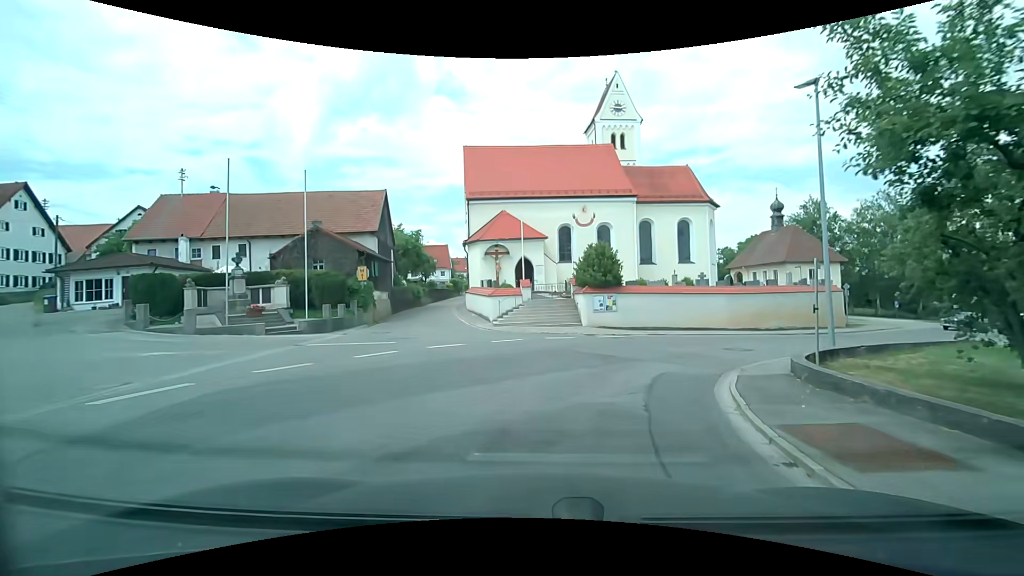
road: secondary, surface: asphalt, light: Day
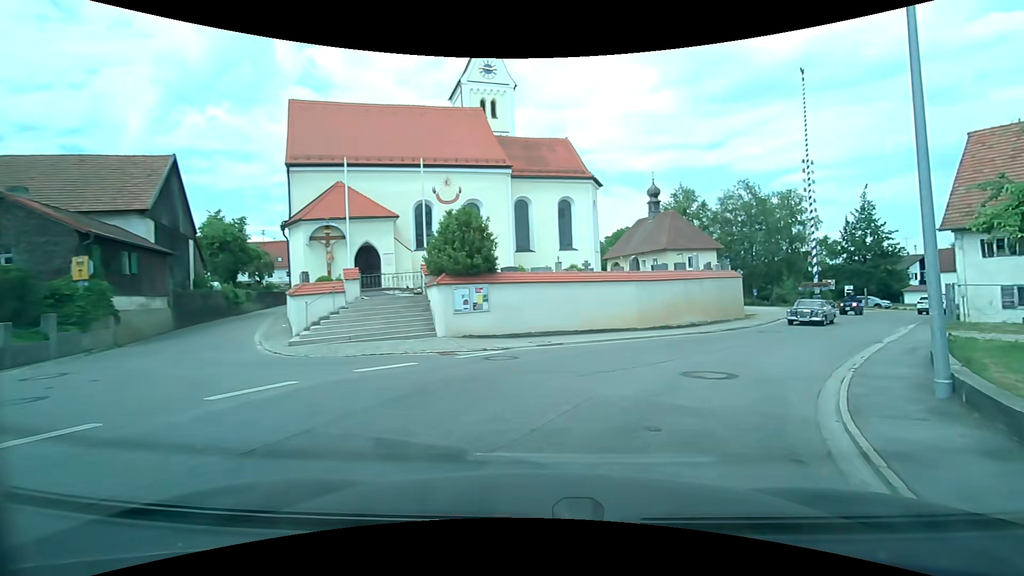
(+1.0, +9.3) m; +14°
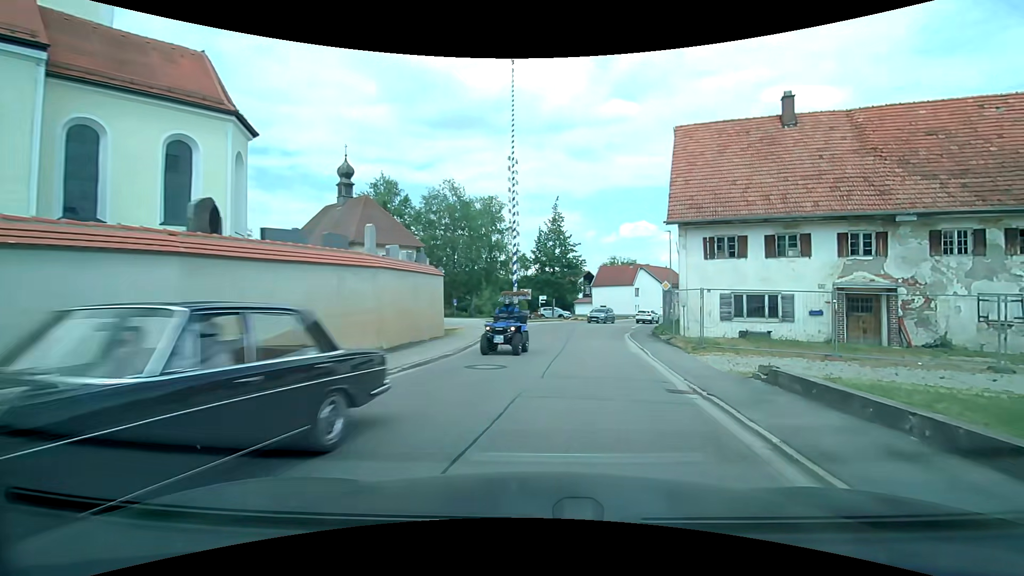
(+3.8, +12.3) m; +32°
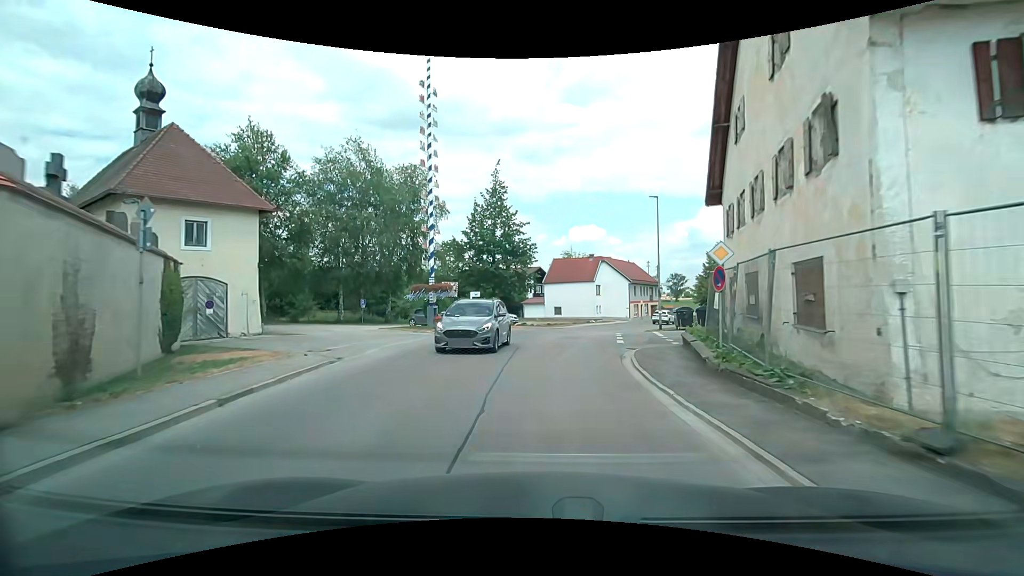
(+1.5, +16.1) m; +7°
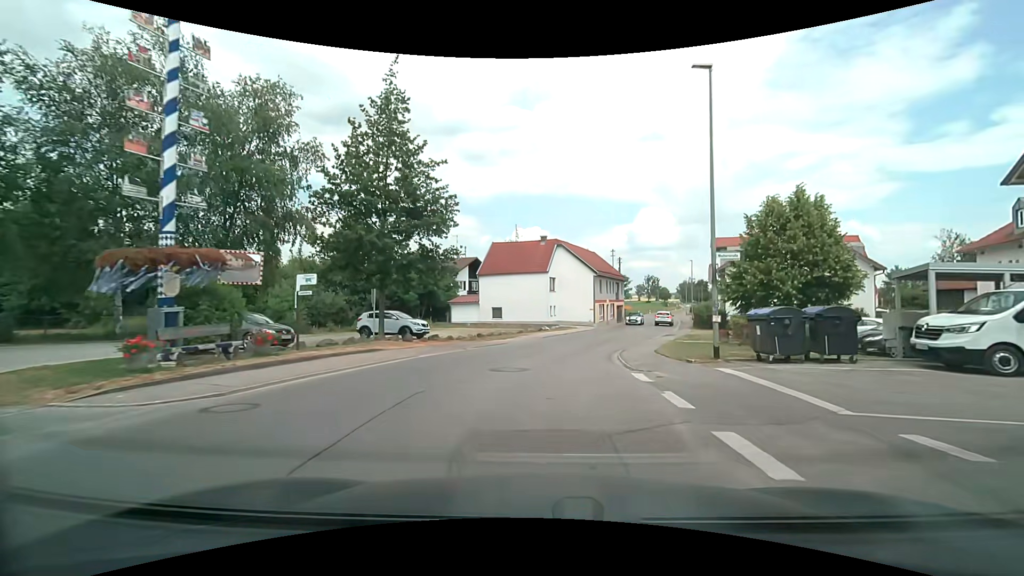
(+0.8, +18.8) m; +6°
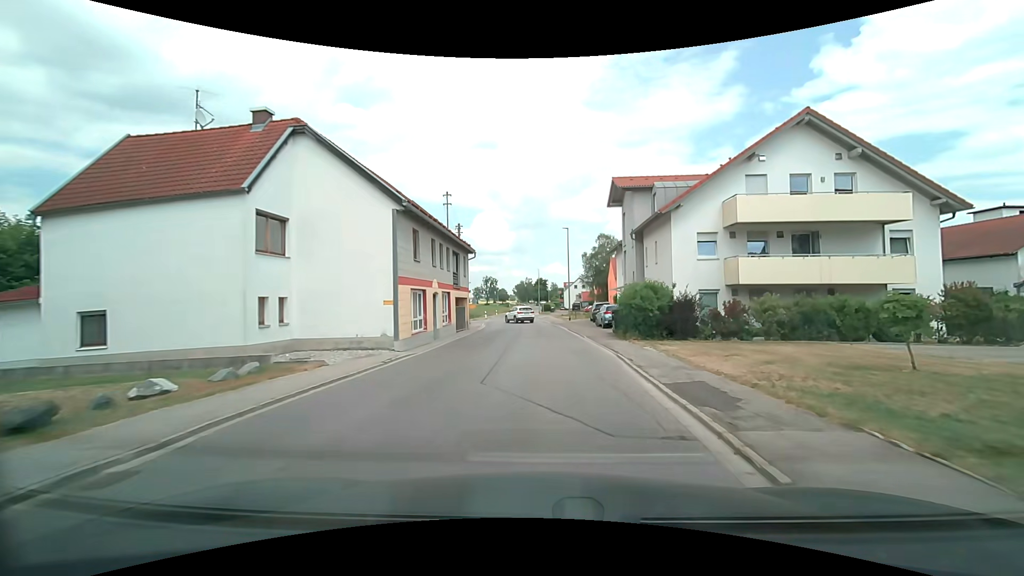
(+4.0, +30.3) m; +18°
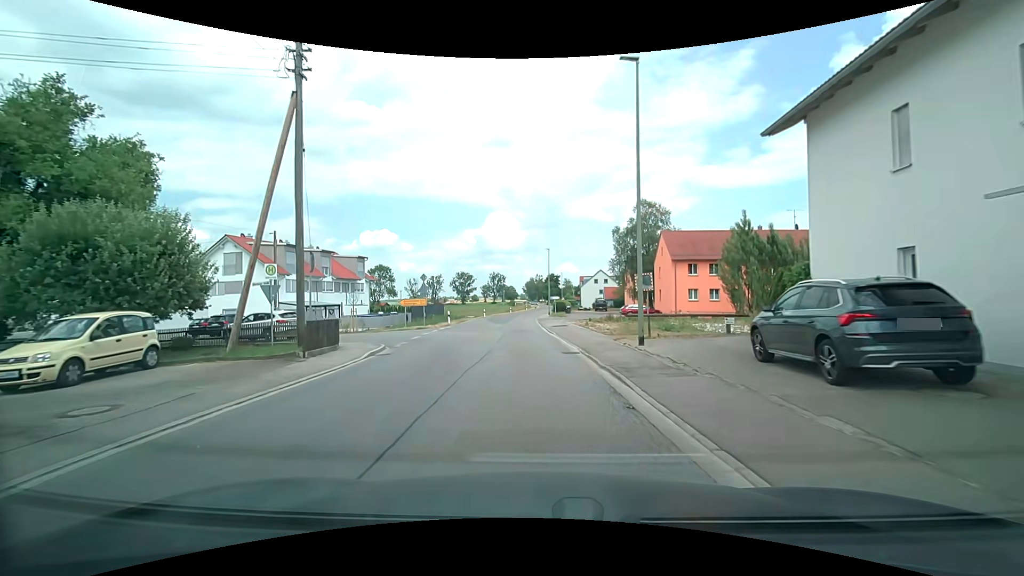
(+0.7, +32.3) m; 0°
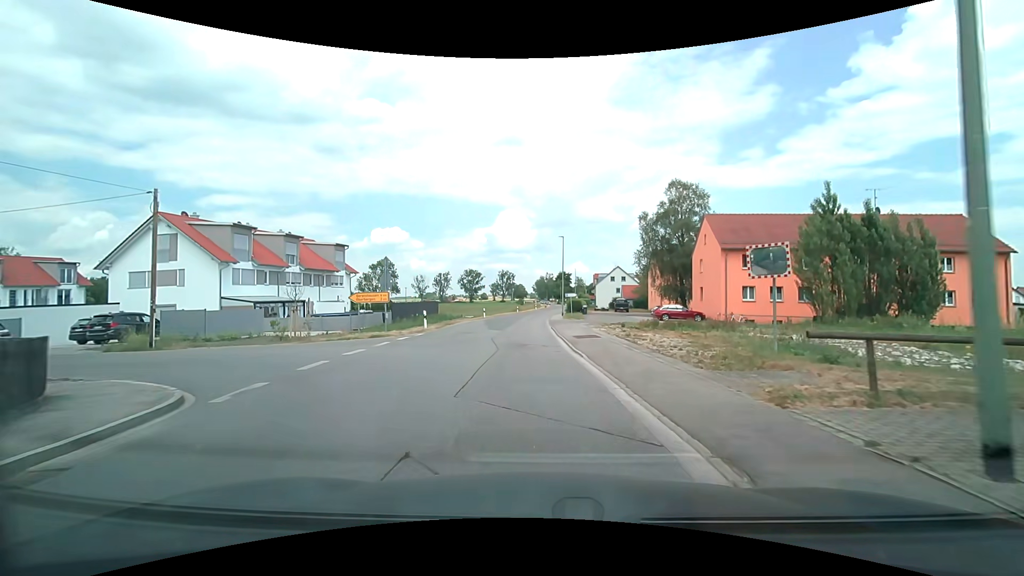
(-0.2, +10.8) m; -2°
(0, +10) (-7, +17) (-17, +20) (-26, +22) (-36, +24) (-46, +26) (-55, +29) (-65, +31) (-75, +33) (-85, +36) m
